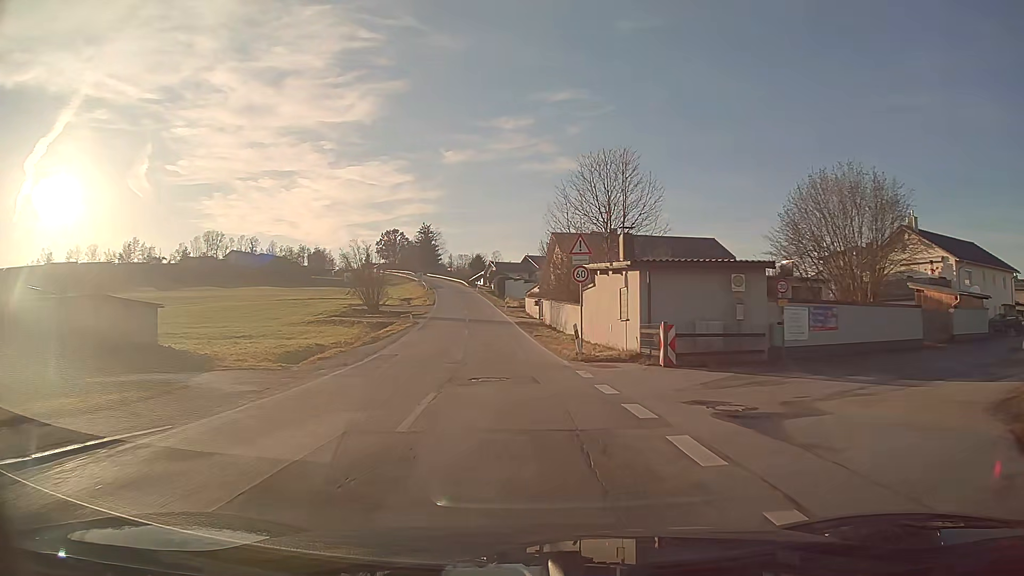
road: tertiary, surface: asphalt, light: Day
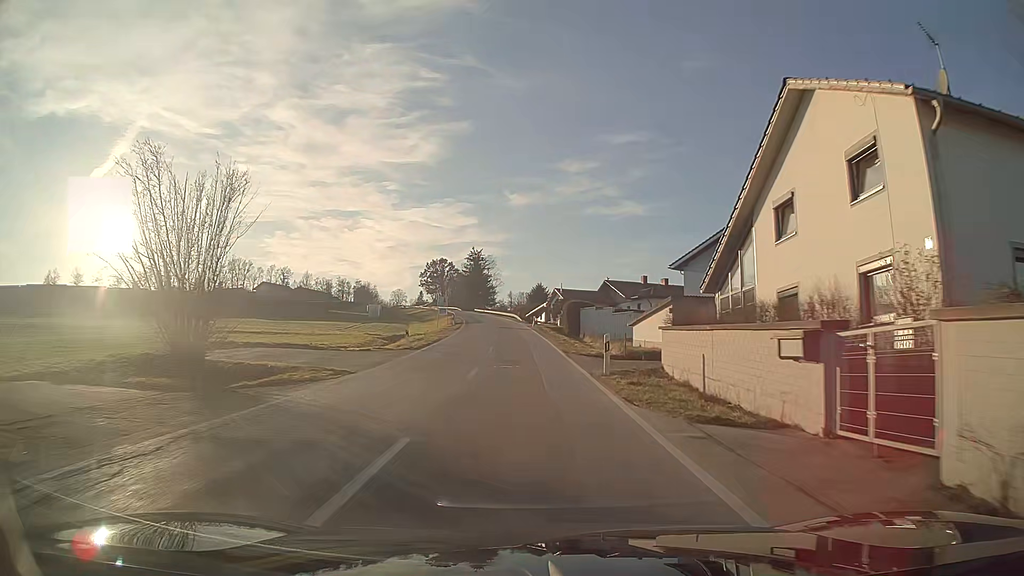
(-2.2, +40.8) m; -5°
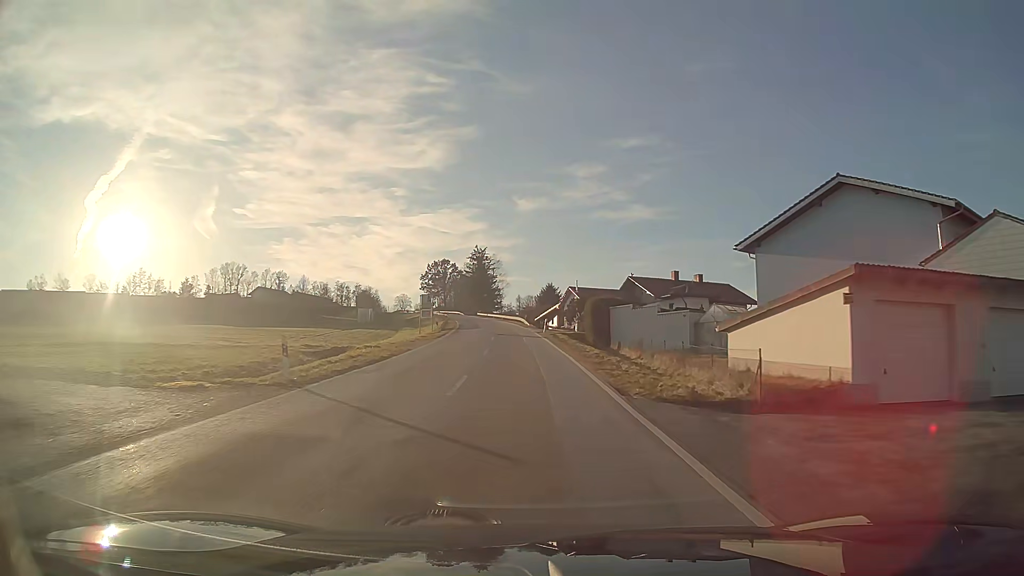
(-0.1, +16.0) m; -1°
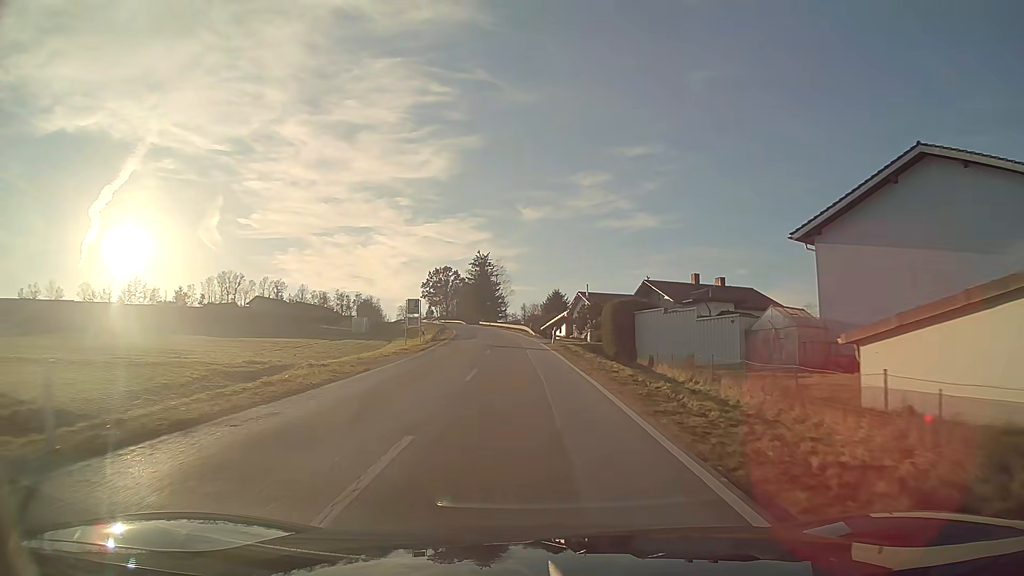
(0.0, +8.1) m; -1°
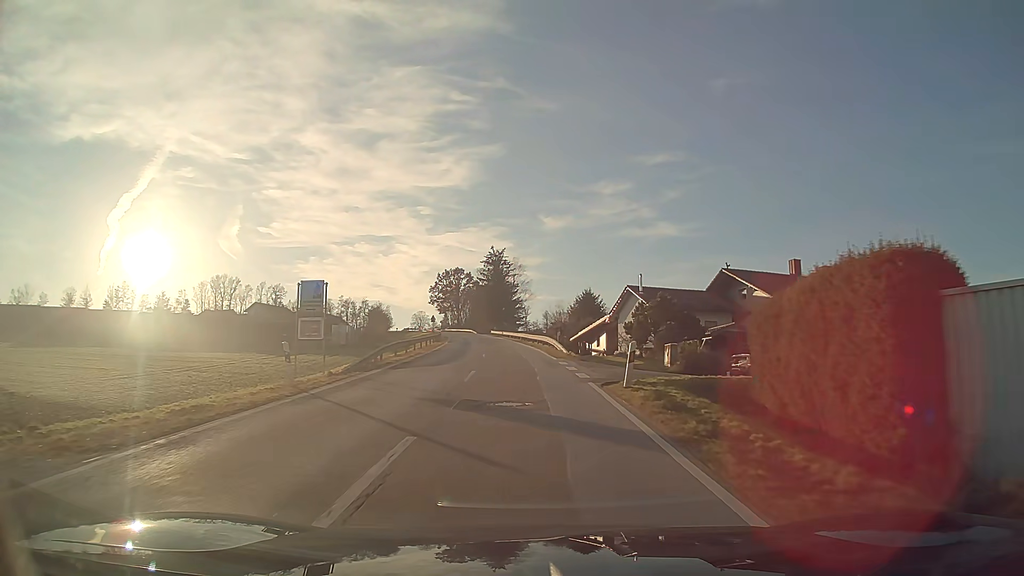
(-0.5, +24.5) m; -2°
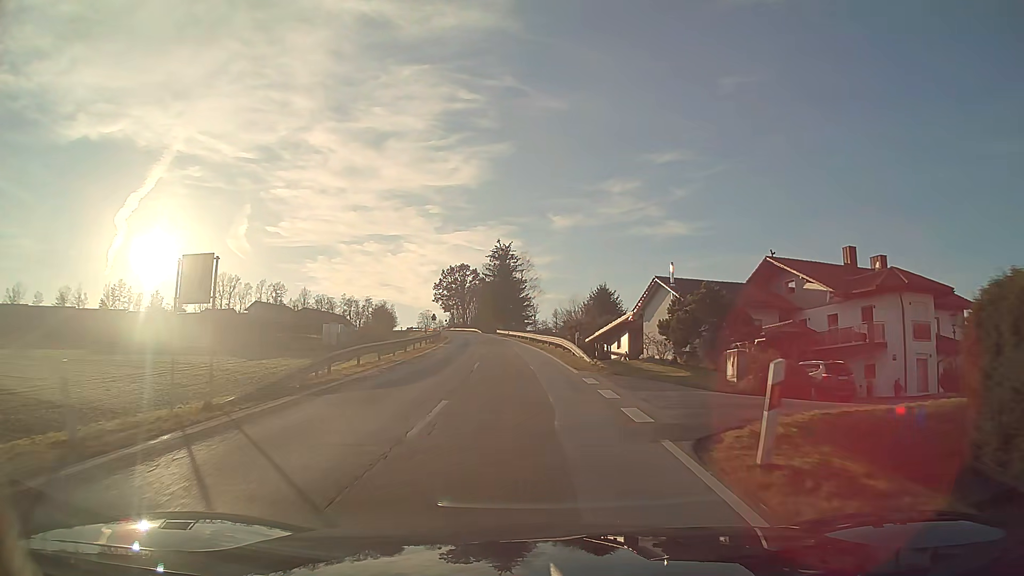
(-0.1, +8.3) m; -1°
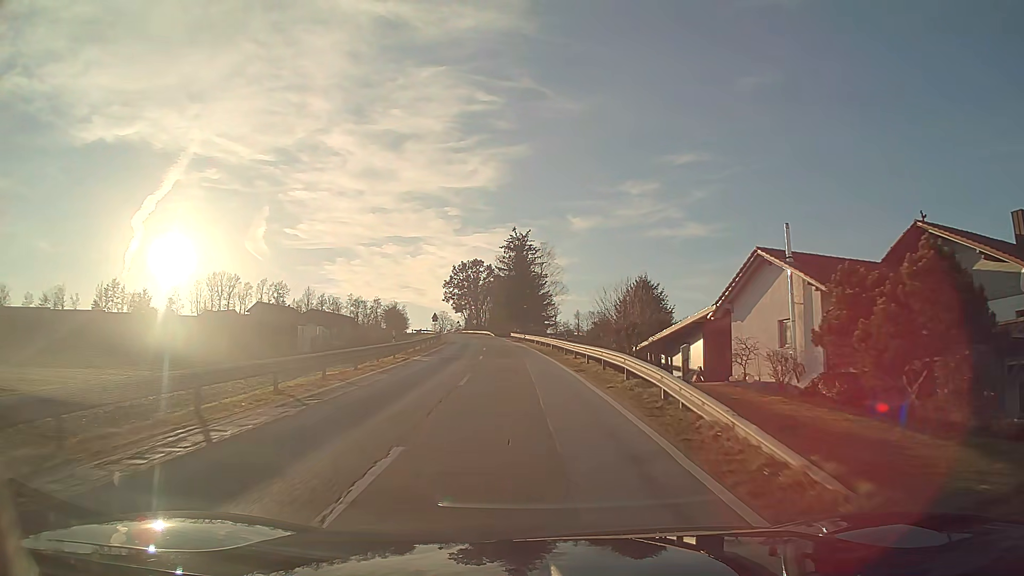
(-0.3, +16.8) m; -2°
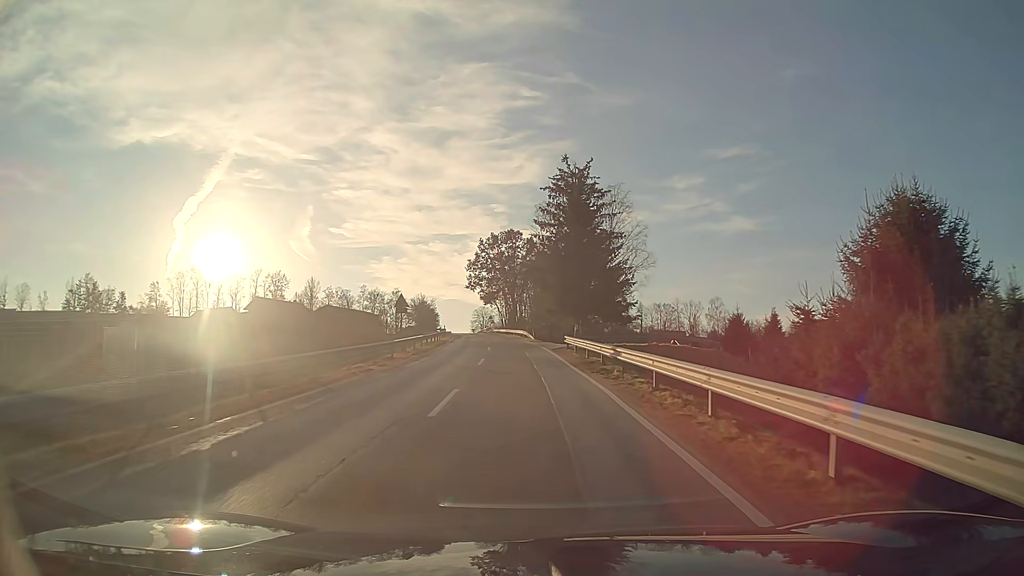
(-1.5, +42.8) m; -4°
